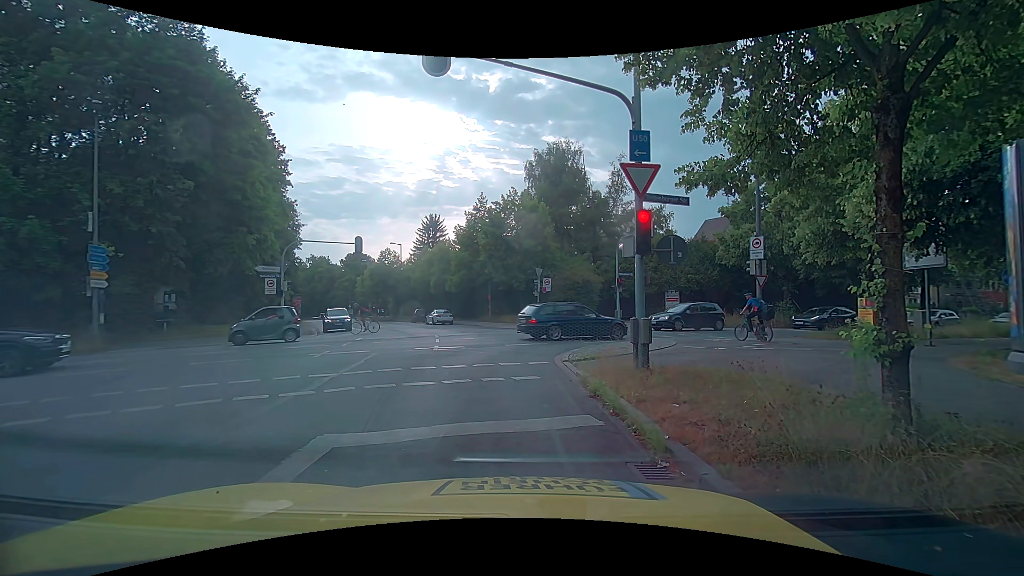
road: tertiary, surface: asphalt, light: Day
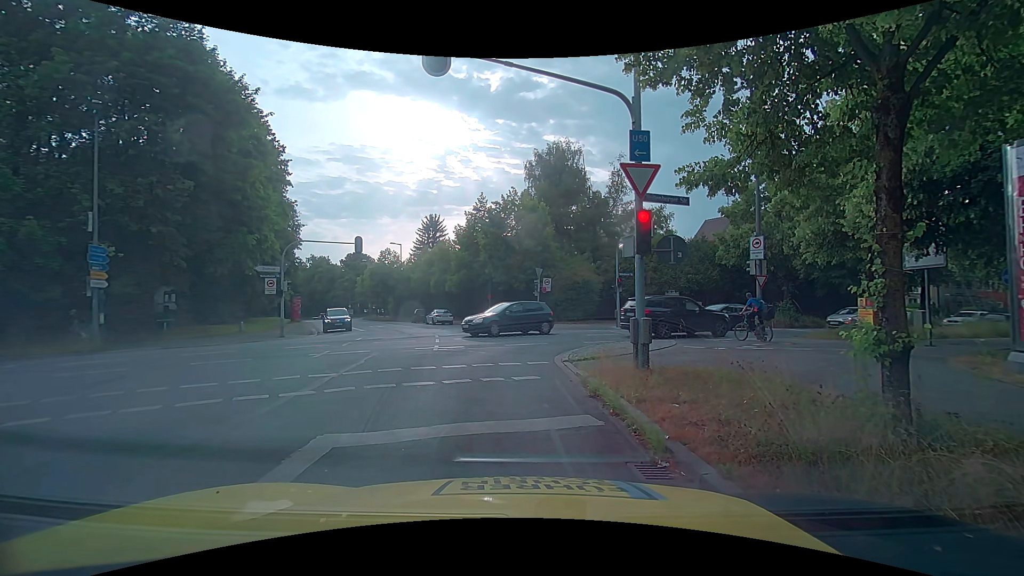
(0.0, 0.0) m; 0°
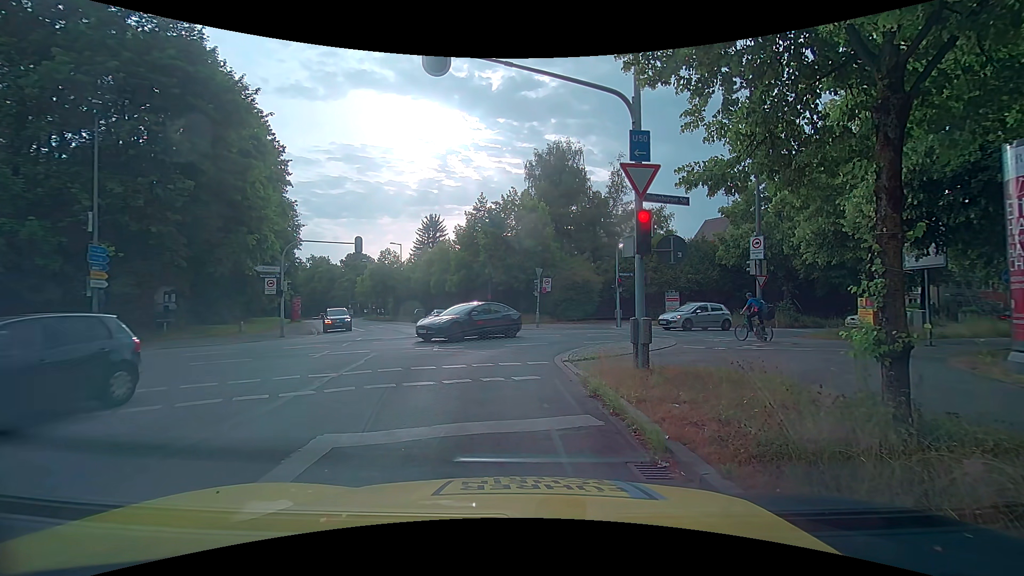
(0.0, 0.0) m; 0°
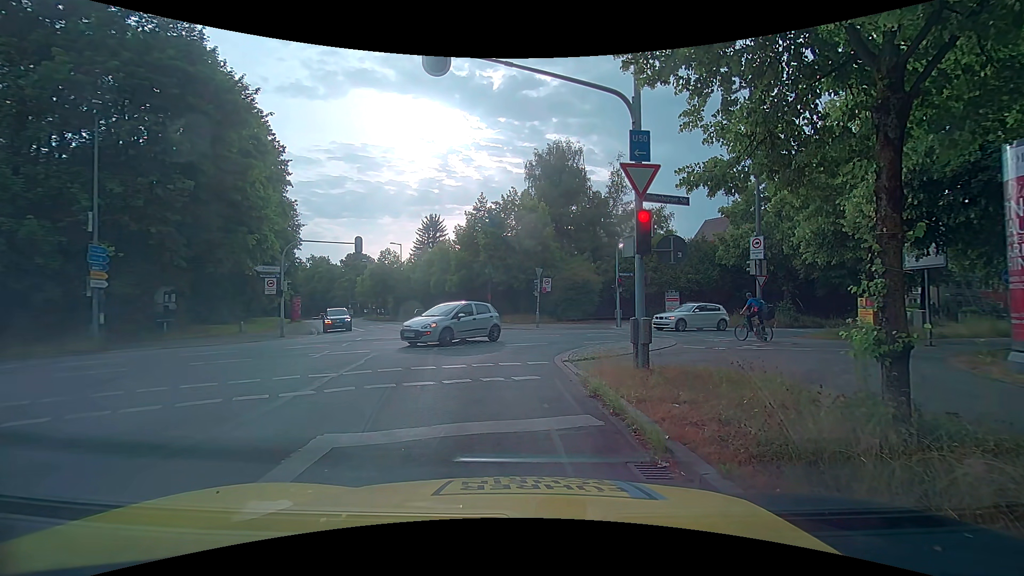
(0.0, 0.0) m; 0°
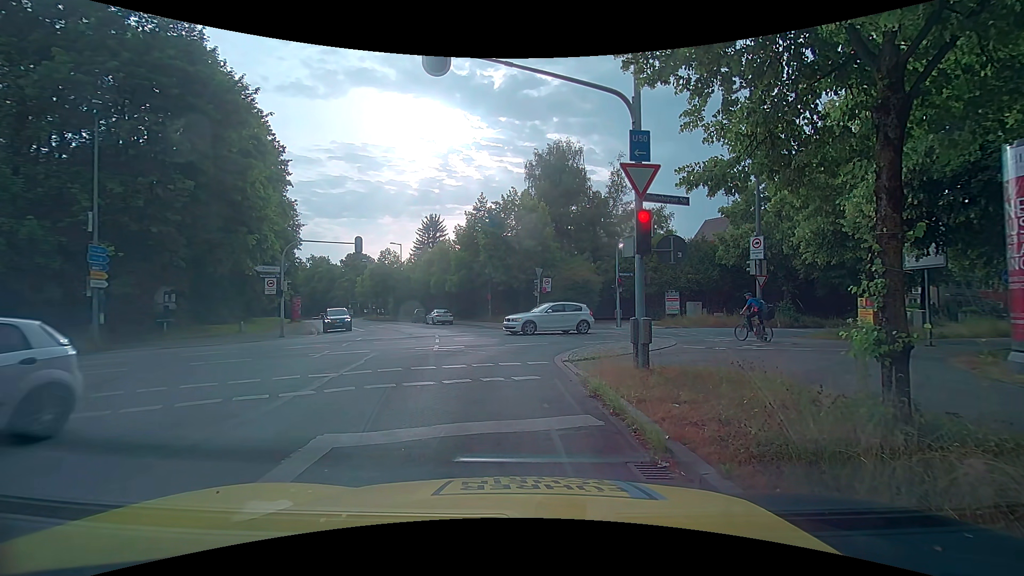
(0.0, 0.0) m; 0°
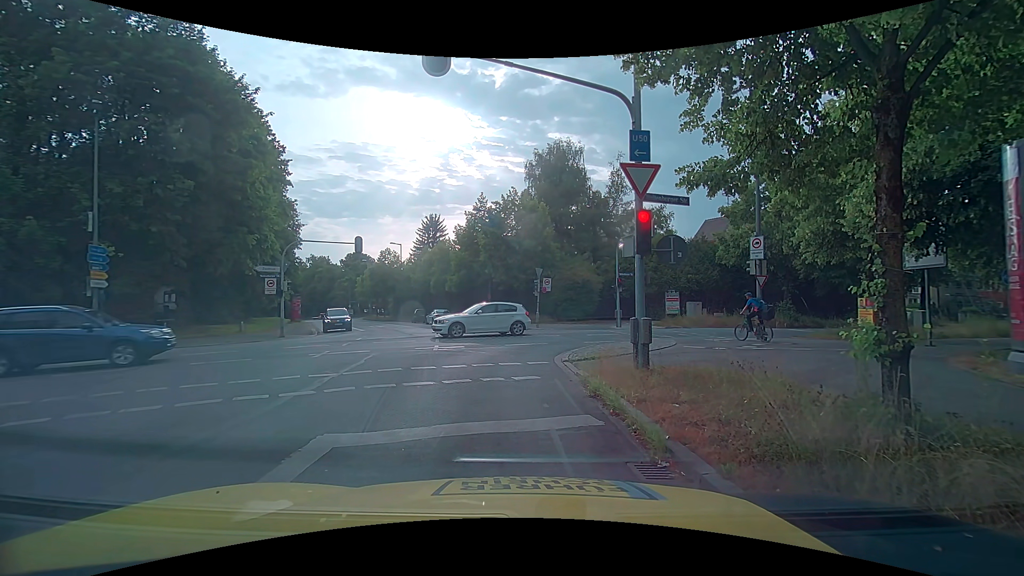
(0.0, 0.0) m; 0°
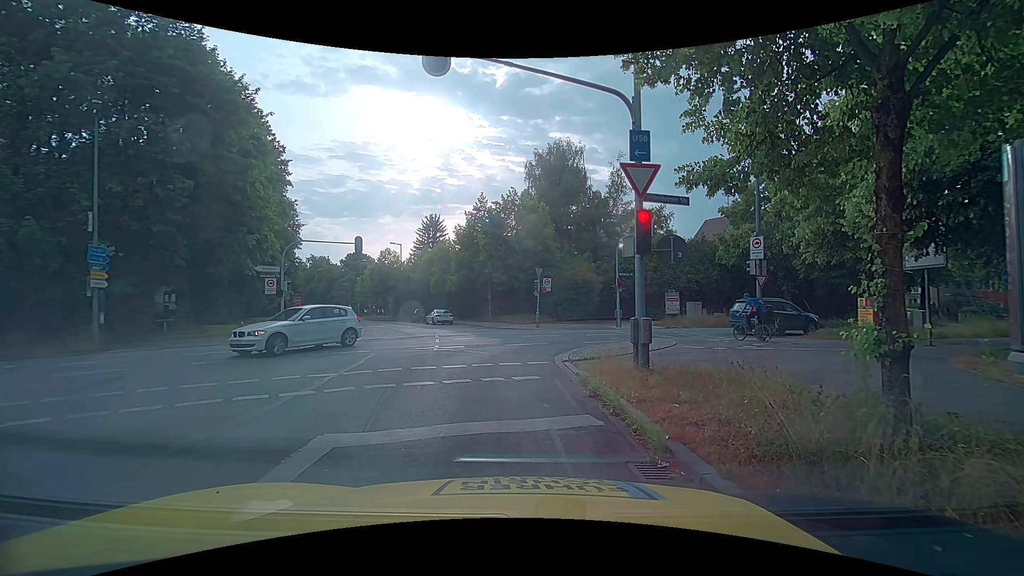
(0.0, 0.0) m; 0°
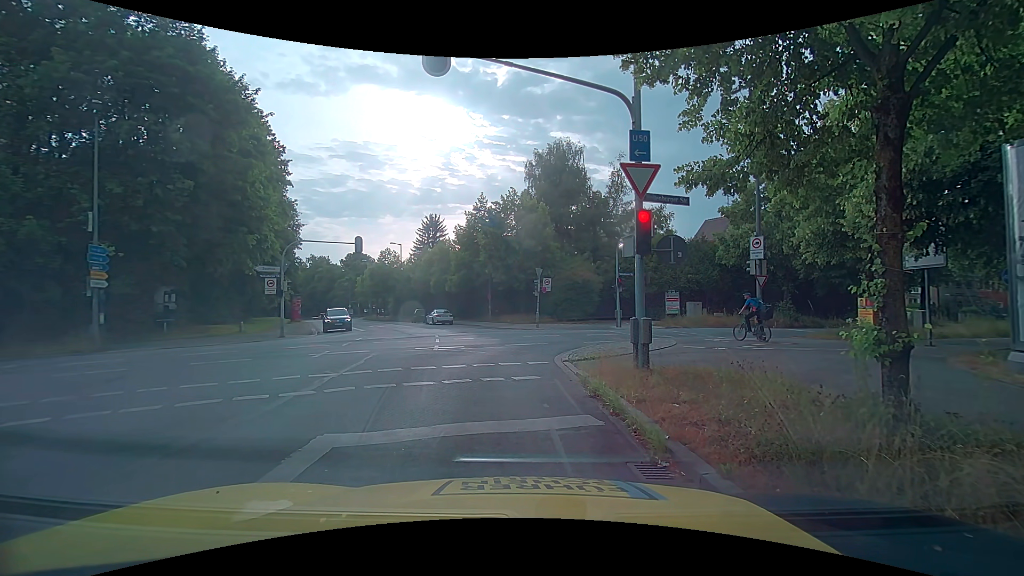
(0.0, 0.0) m; 0°
